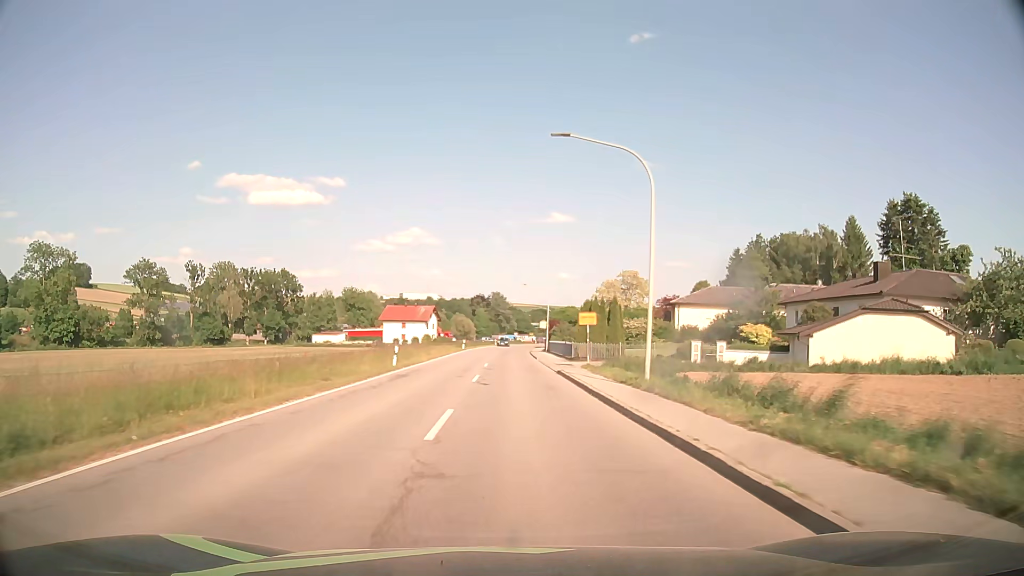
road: secondary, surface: asphalt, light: Day
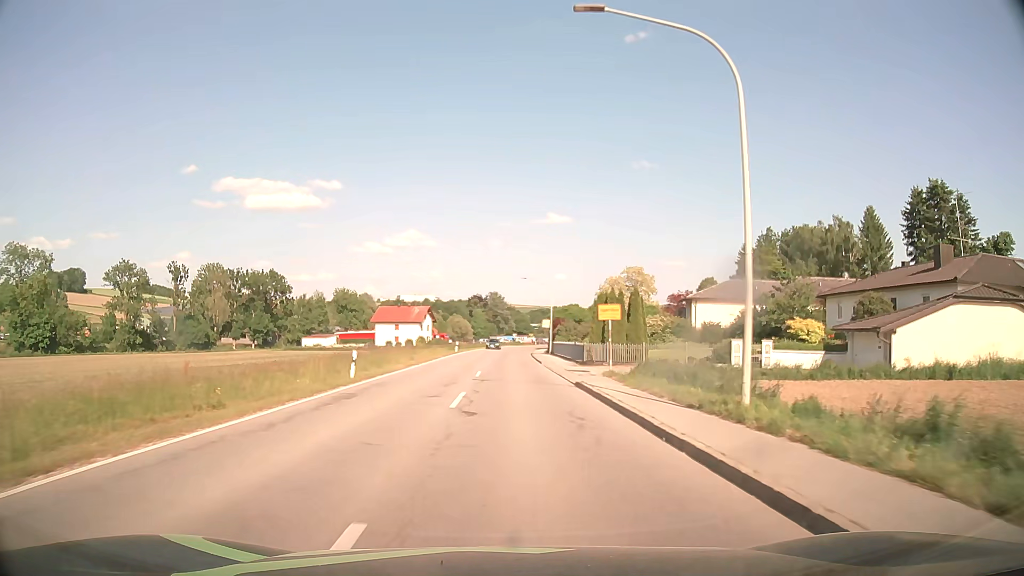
(0.0, +8.2) m; 0°
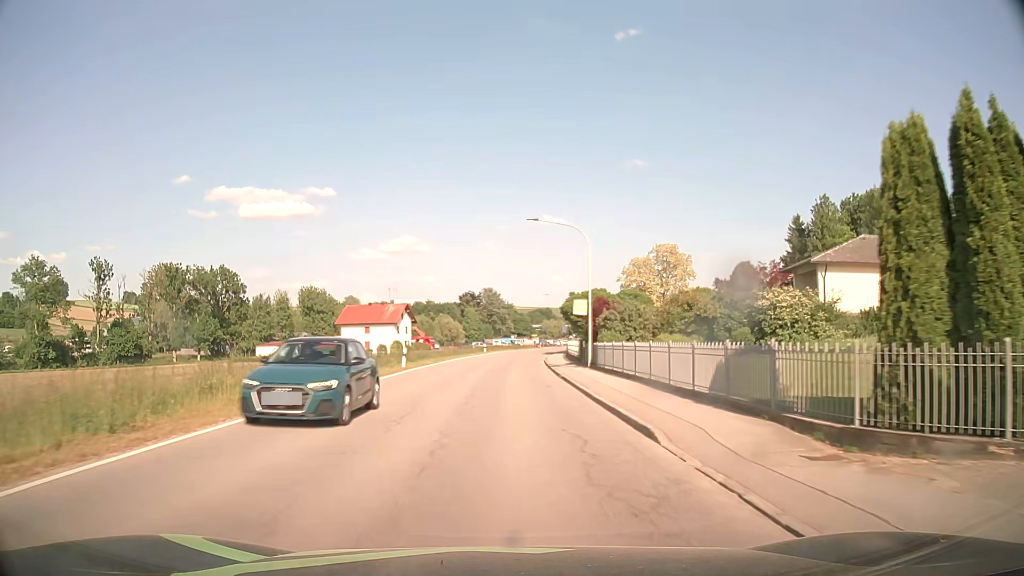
(+0.1, +31.8) m; 0°
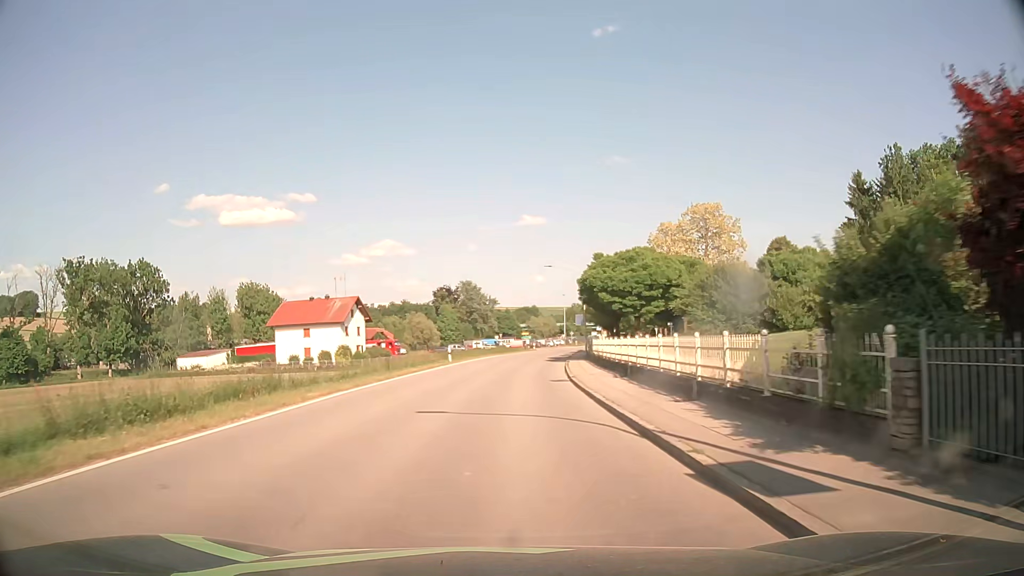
(+0.2, +31.0) m; +2°
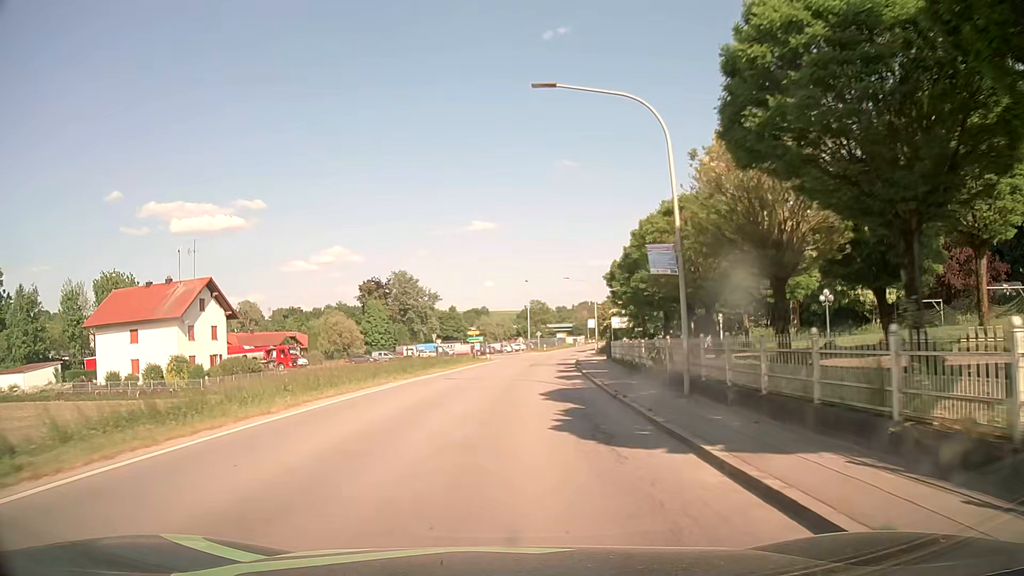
(+0.9, +38.4) m; +3°
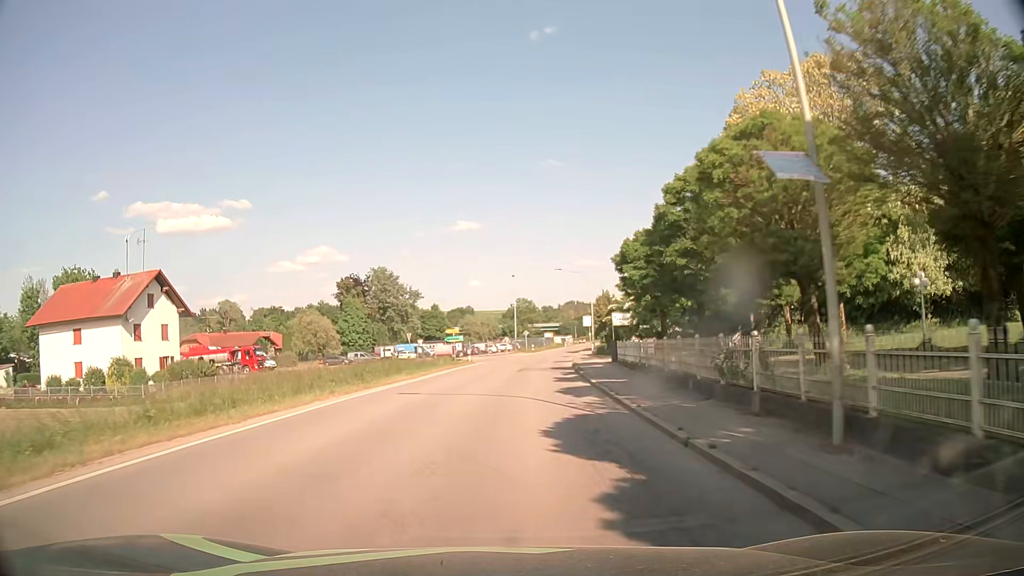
(+0.2, +7.6) m; +2°
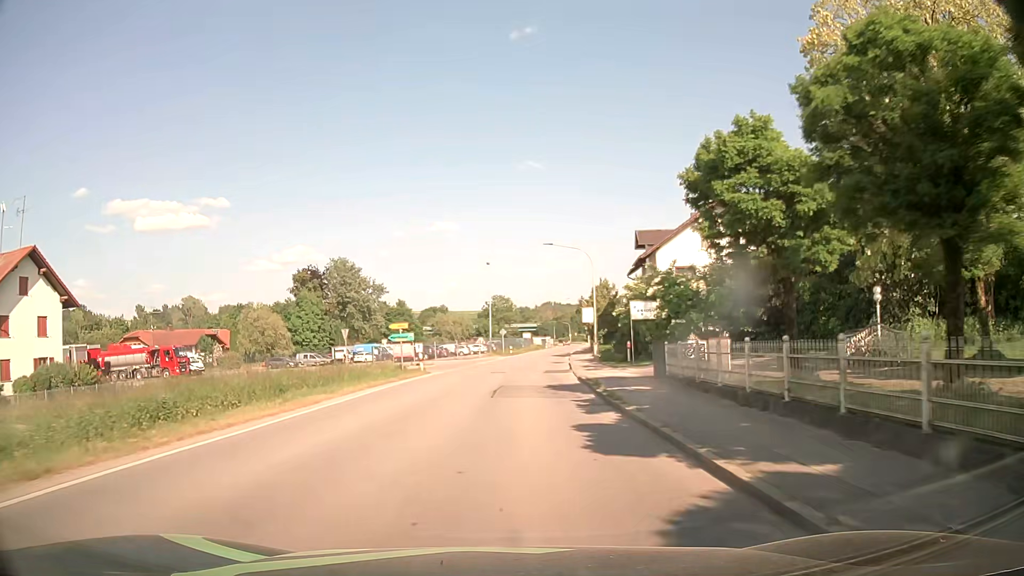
(+0.2, +15.2) m; +3°
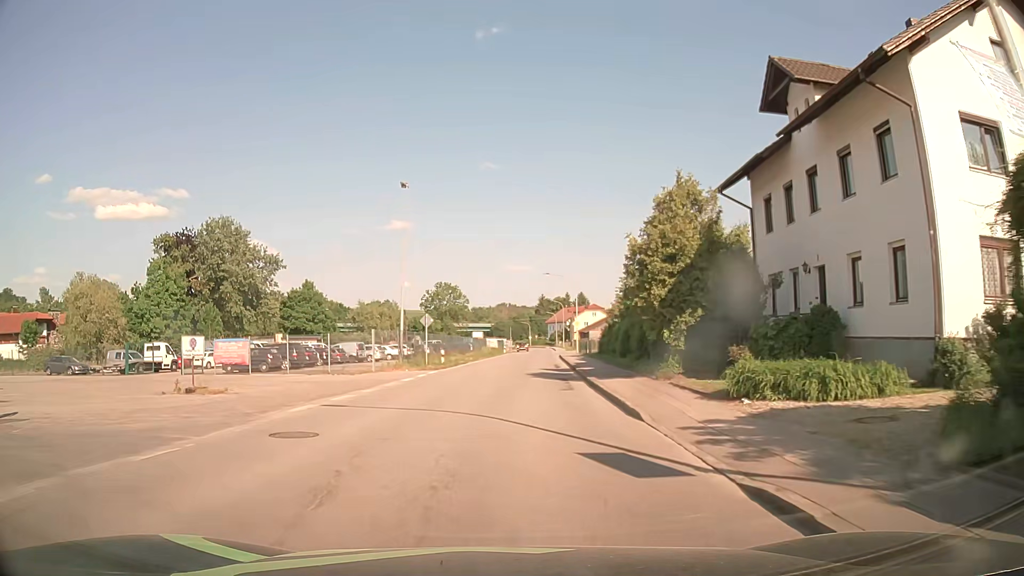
(+0.9, +38.0) m; +3°
(0, +10) (0, +20) (+1, +30) (+1, +40) (+2, +50) (+2, +60) (+3, +70) (+4, +80) (+4, +90) (+5, +100) m
